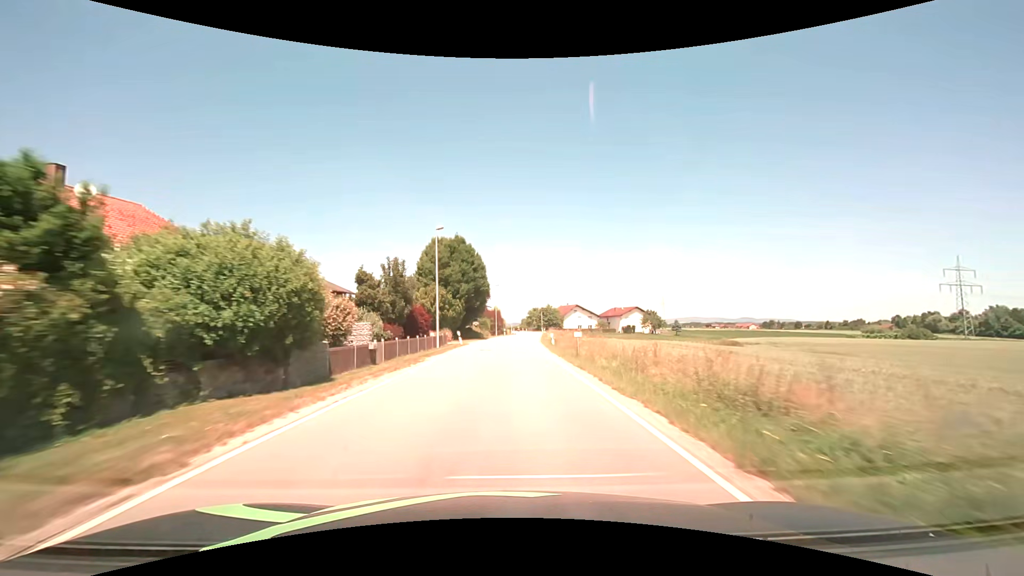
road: secondary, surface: asphalt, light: Day
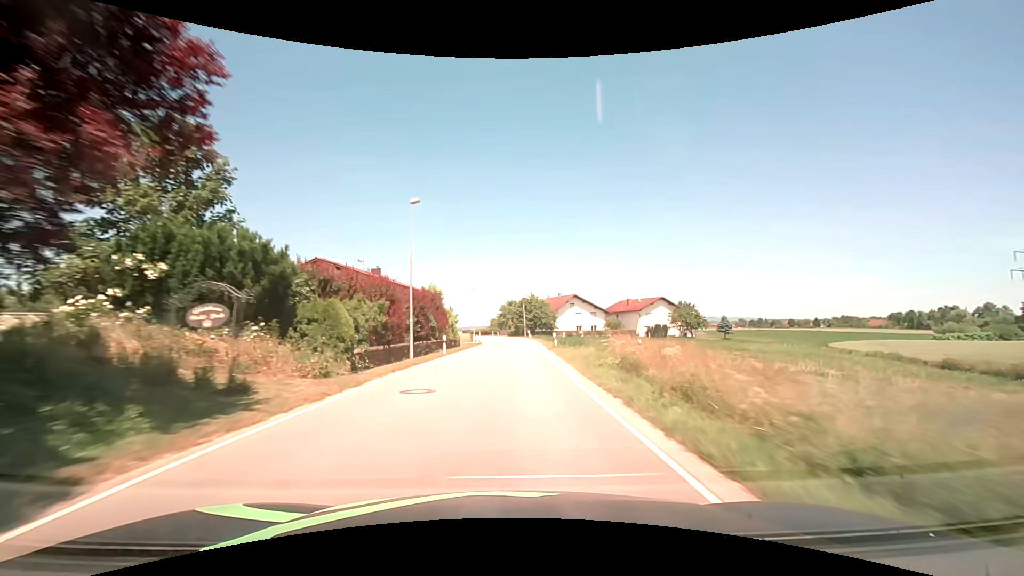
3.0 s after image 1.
(+1.3, +53.7) m; +4°
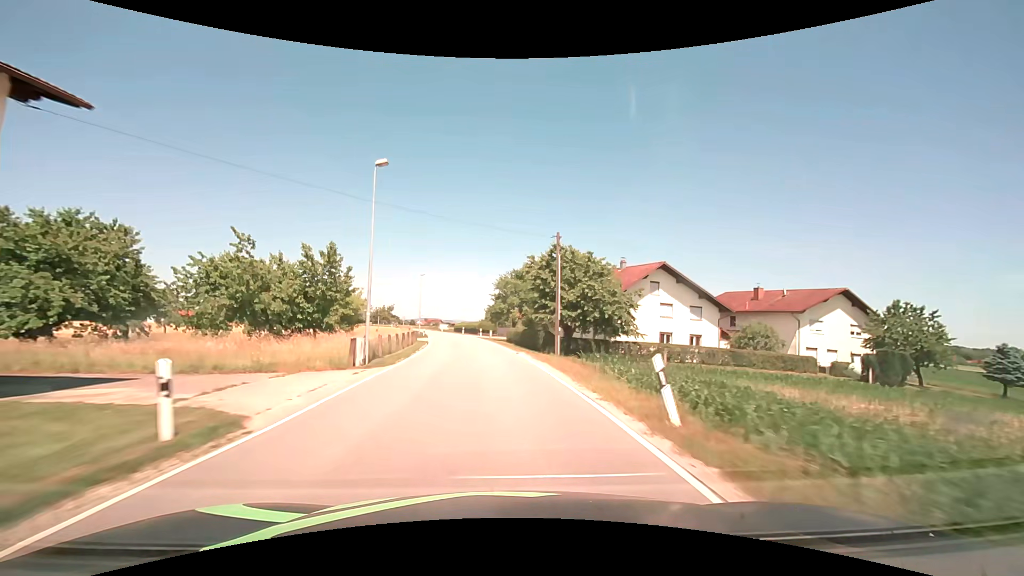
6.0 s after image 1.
(+0.5, +55.7) m; -1°
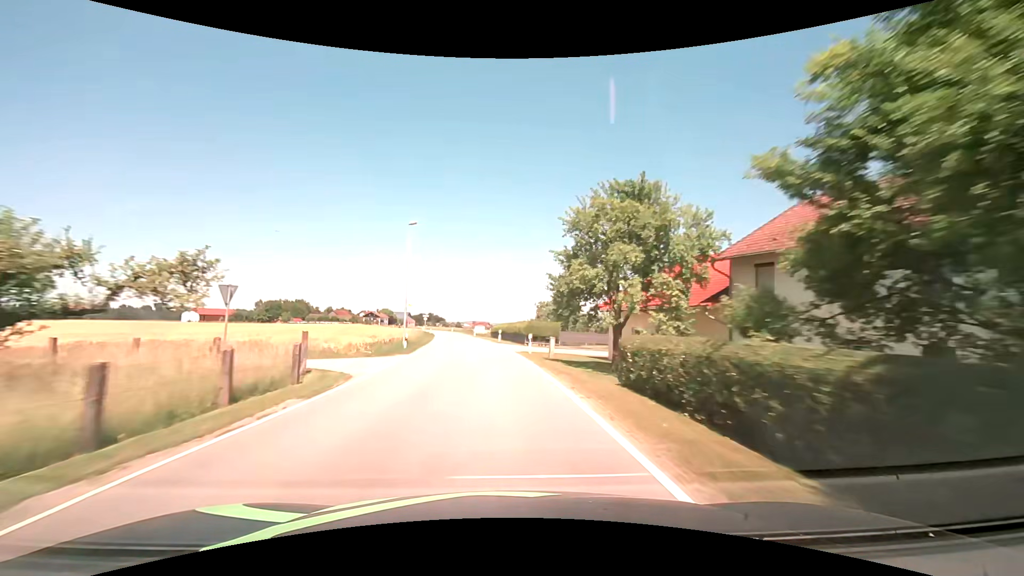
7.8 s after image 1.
(-1.5, +33.5) m; -6°
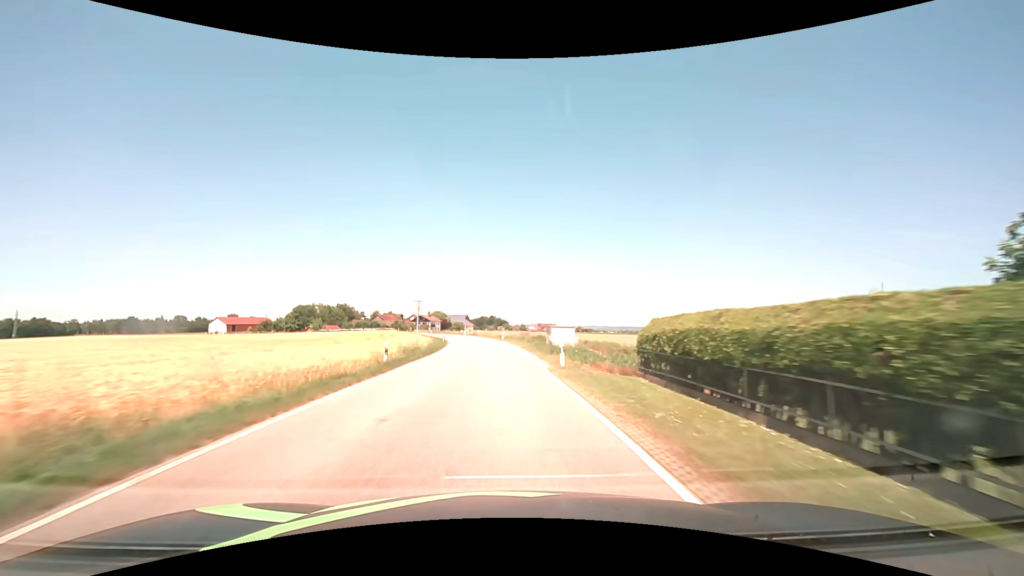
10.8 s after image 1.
(-4.0, +56.8) m; -7°
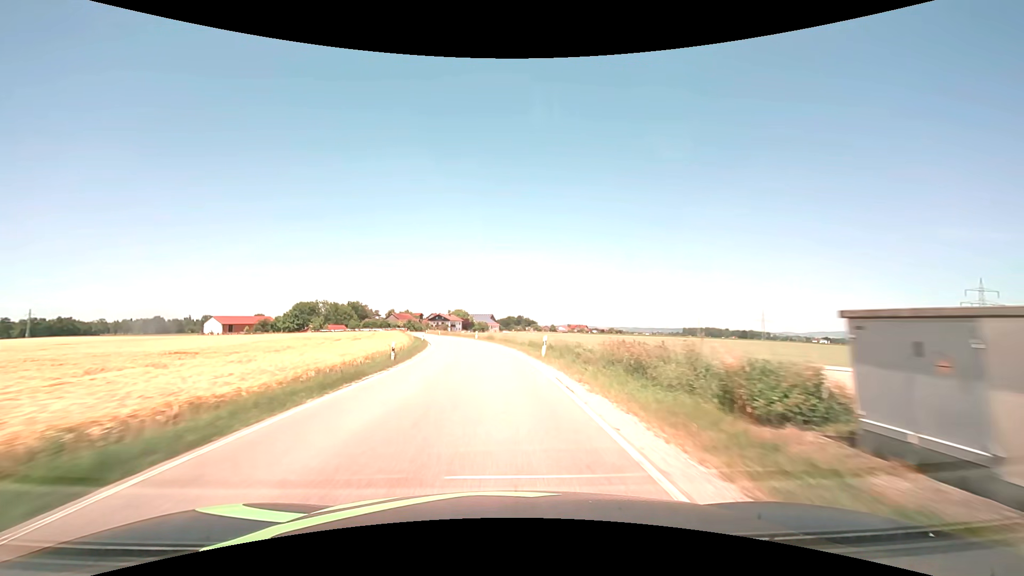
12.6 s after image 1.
(-0.9, +34.8) m; -3°
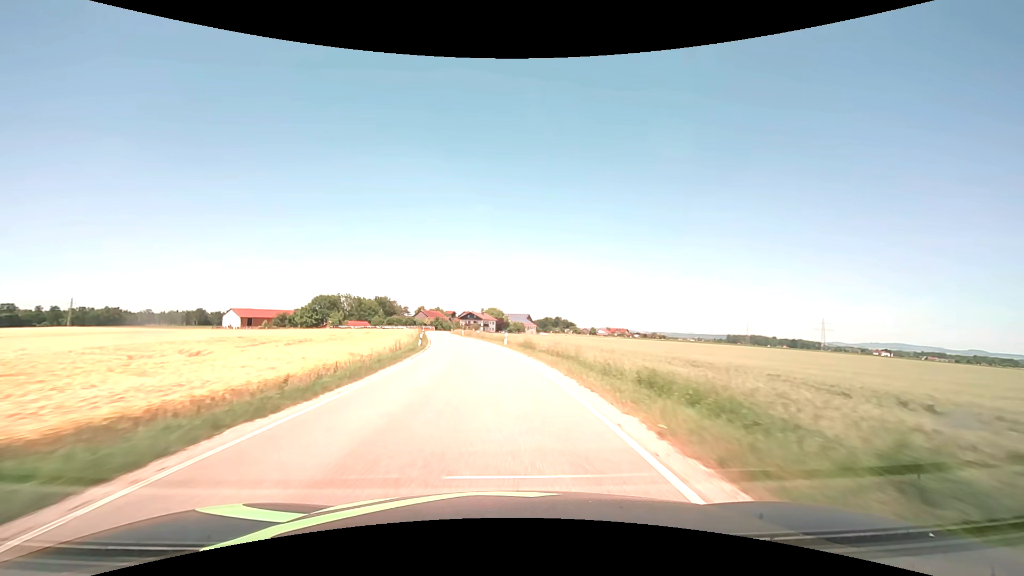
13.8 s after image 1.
(-0.8, +23.5) m; -4°
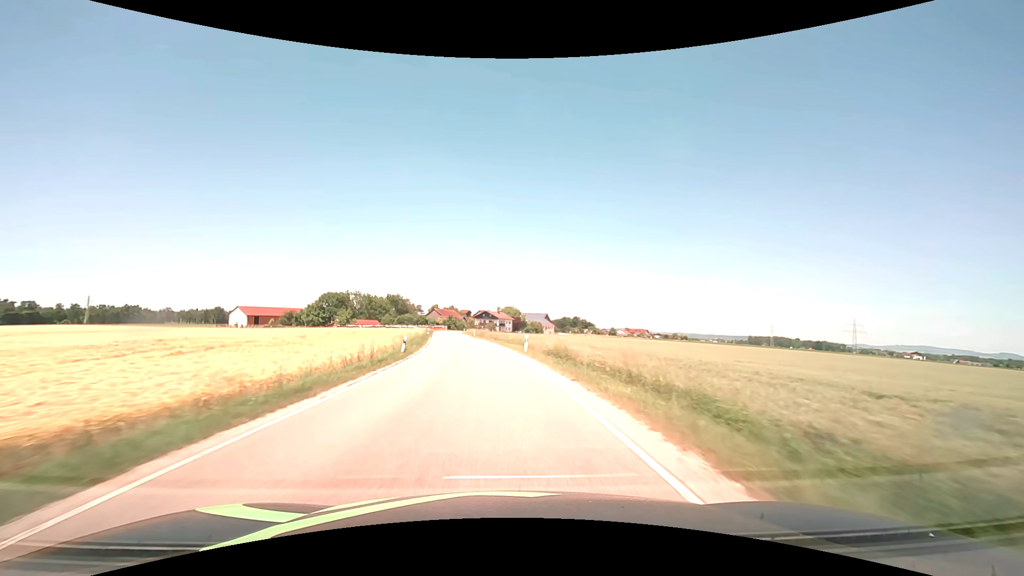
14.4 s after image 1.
(-0.2, +11.8) m; -2°
(0, +10) (-1, +20) (-1, +30) (-2, +40) (-4, +50) (-5, +60) (-6, +70) (-8, +80) (-9, +89) (-10, +99) m
